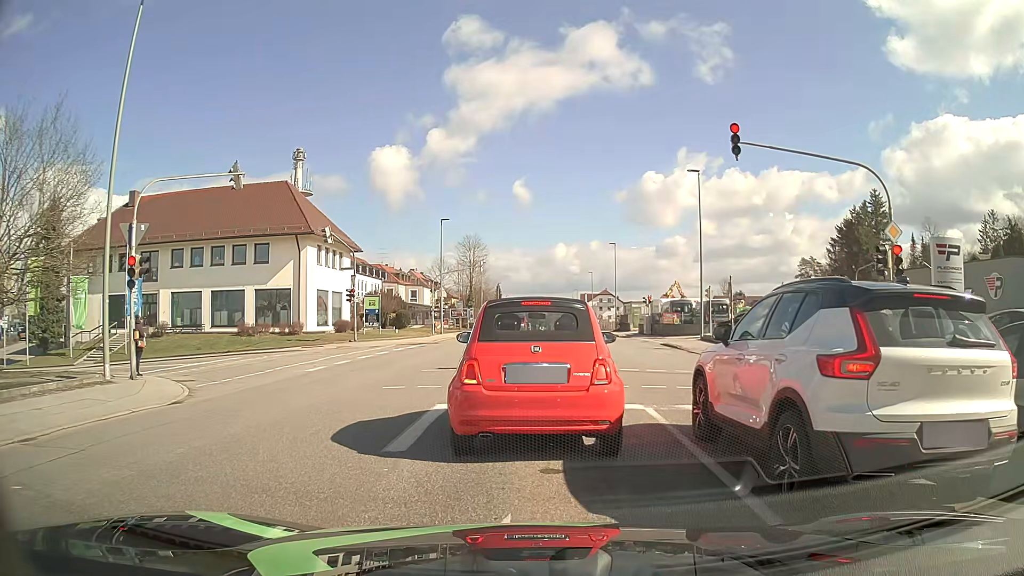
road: tertiary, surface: asphalt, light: Day
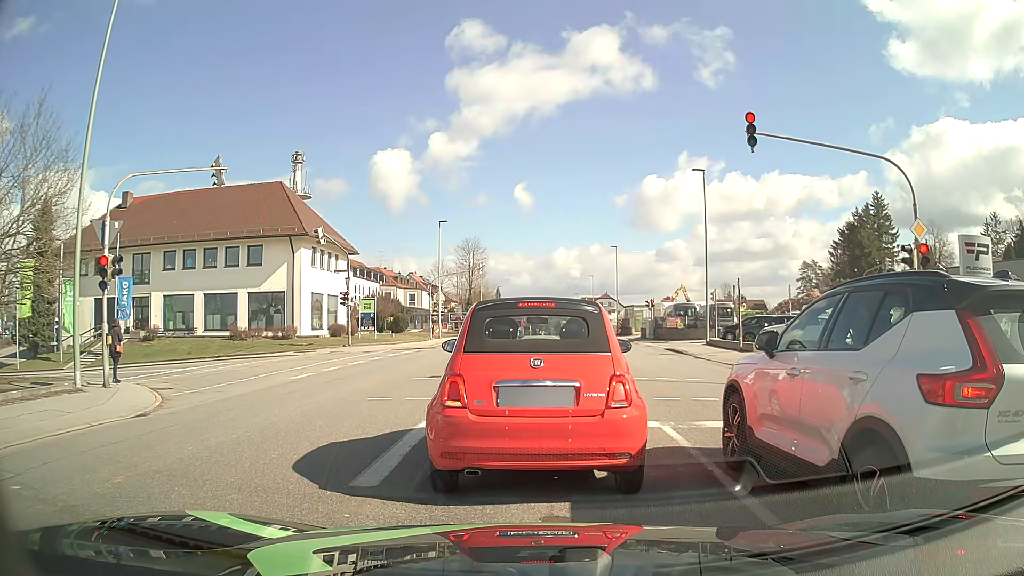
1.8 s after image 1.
(0.0, +1.2) m; +1°
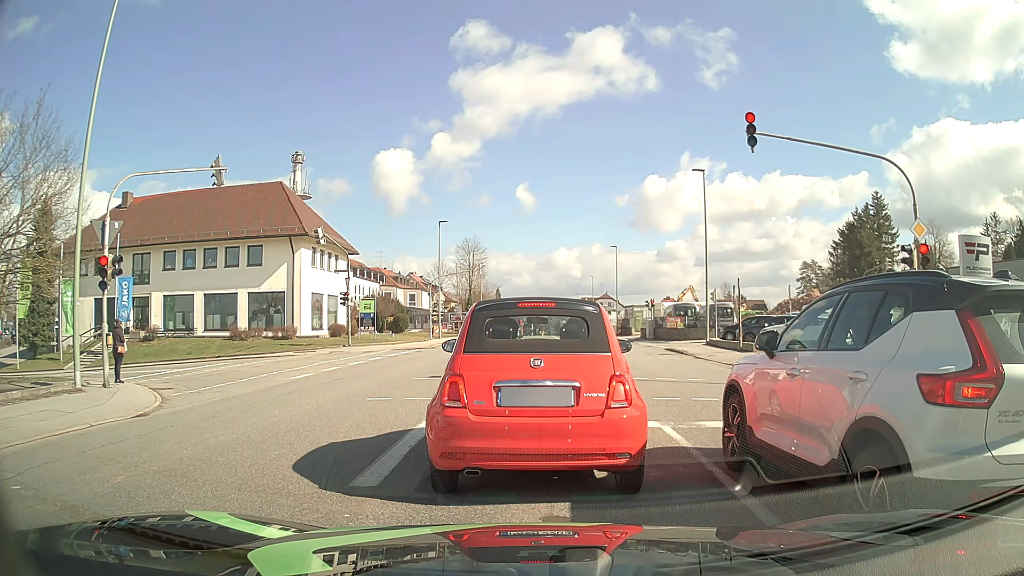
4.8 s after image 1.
(0.0, +0.1) m; 0°
